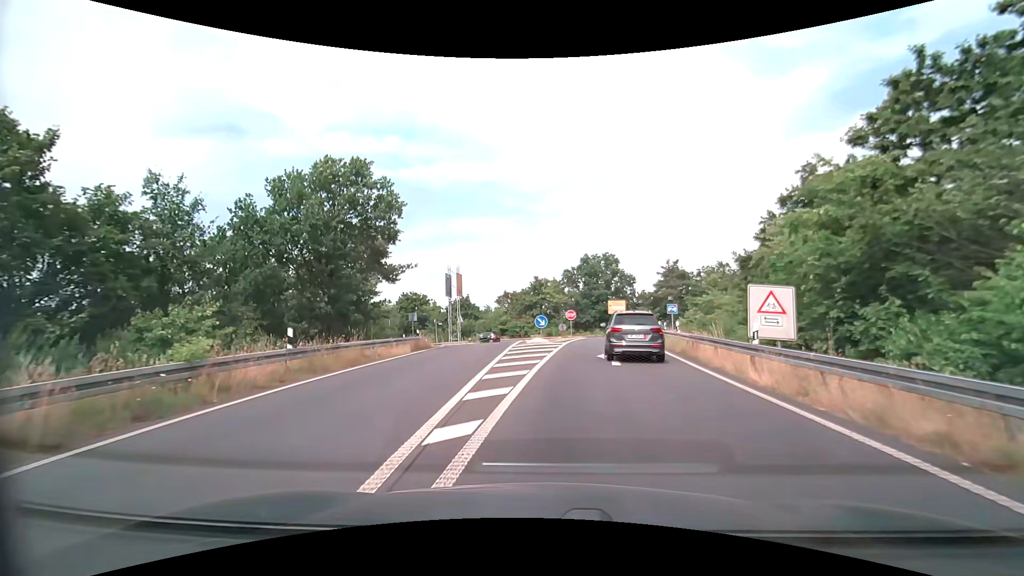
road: trunk_link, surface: asphalt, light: Day
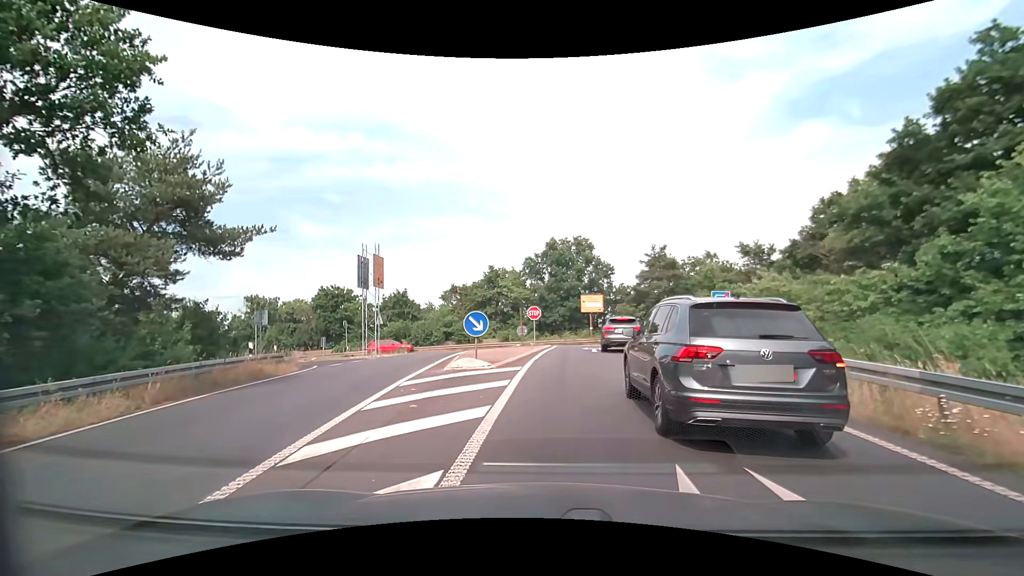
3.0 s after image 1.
(+0.5, +14.8) m; +4°
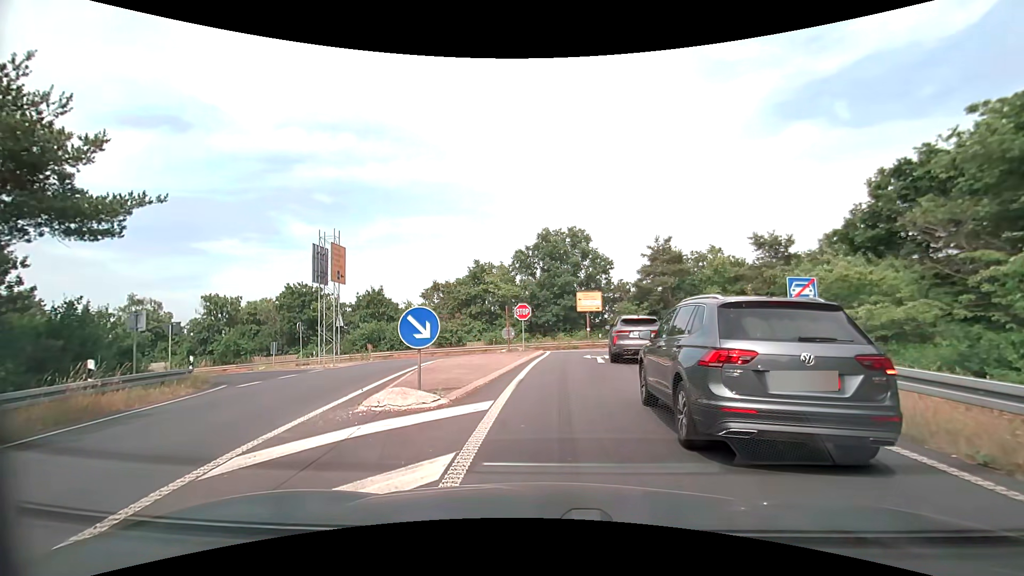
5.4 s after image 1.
(0.0, +5.9) m; +1°
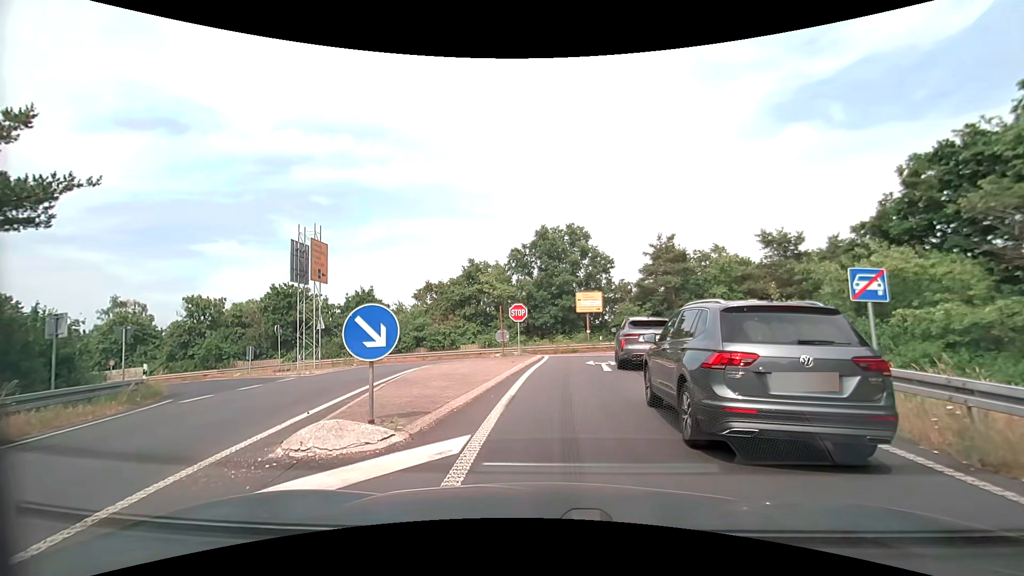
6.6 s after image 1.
(0.0, +2.4) m; +1°
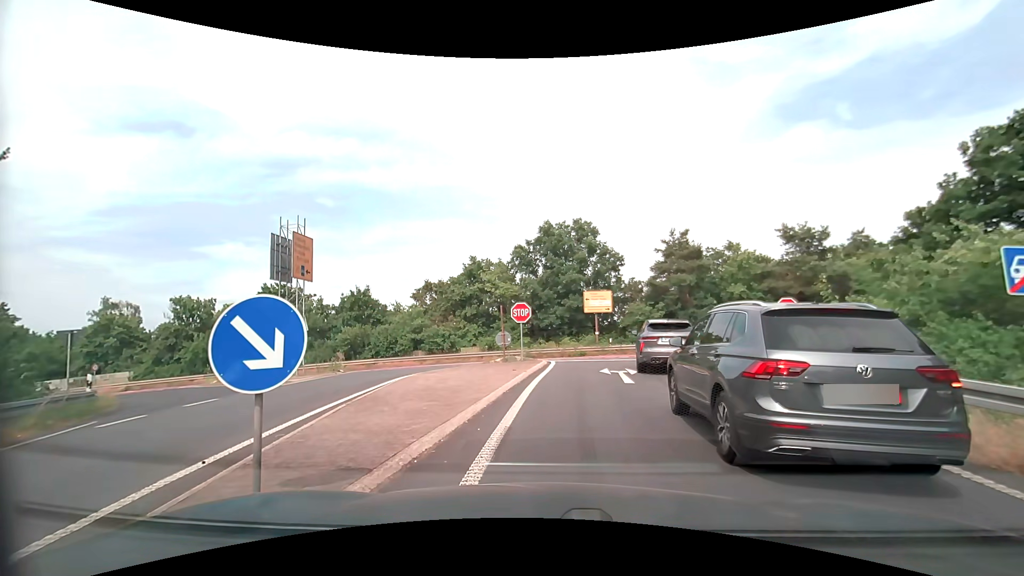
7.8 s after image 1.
(-0.1, +2.9) m; -2°
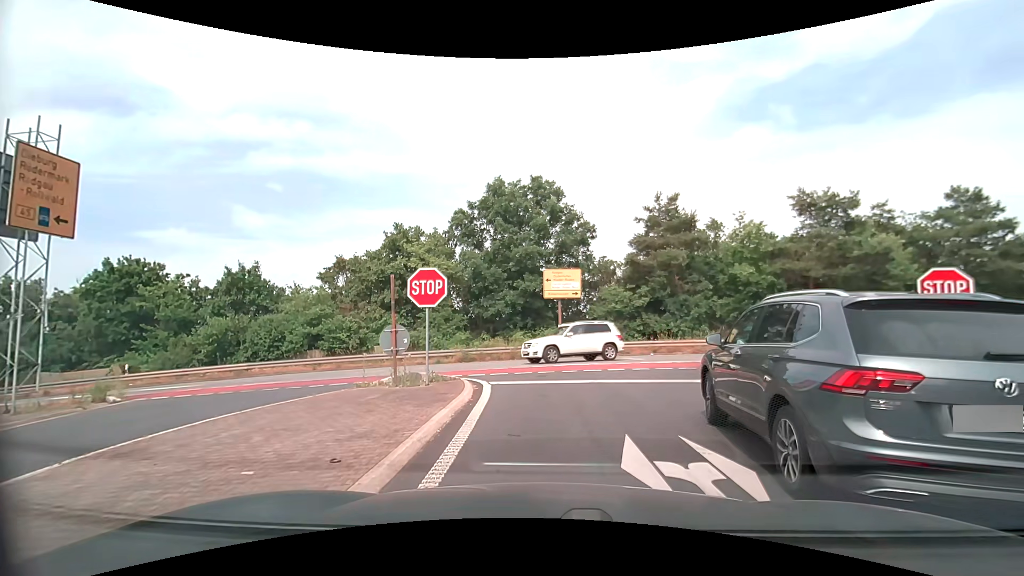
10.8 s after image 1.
(+0.4, +11.6) m; +4°
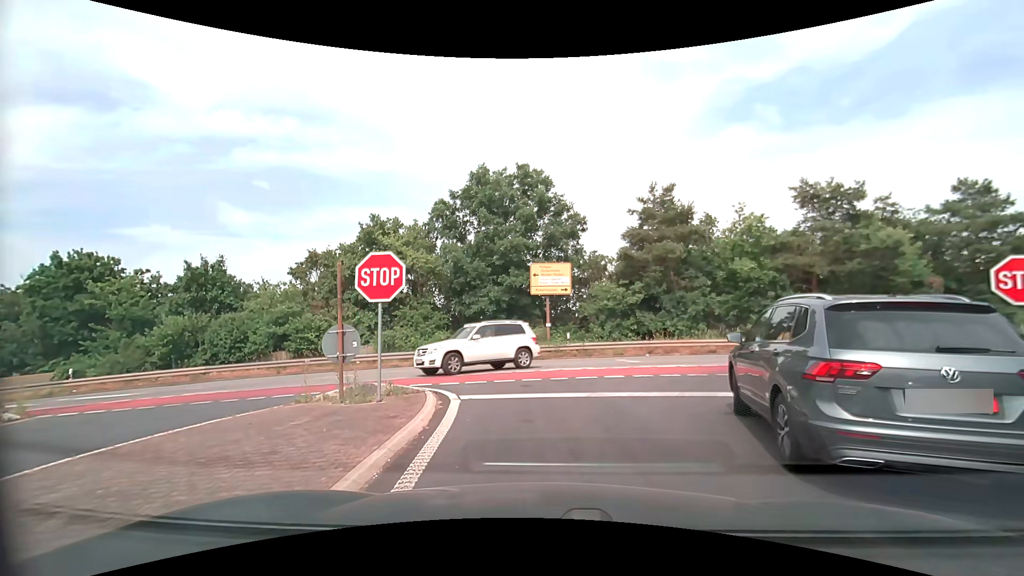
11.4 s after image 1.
(0.0, +2.4) m; +2°
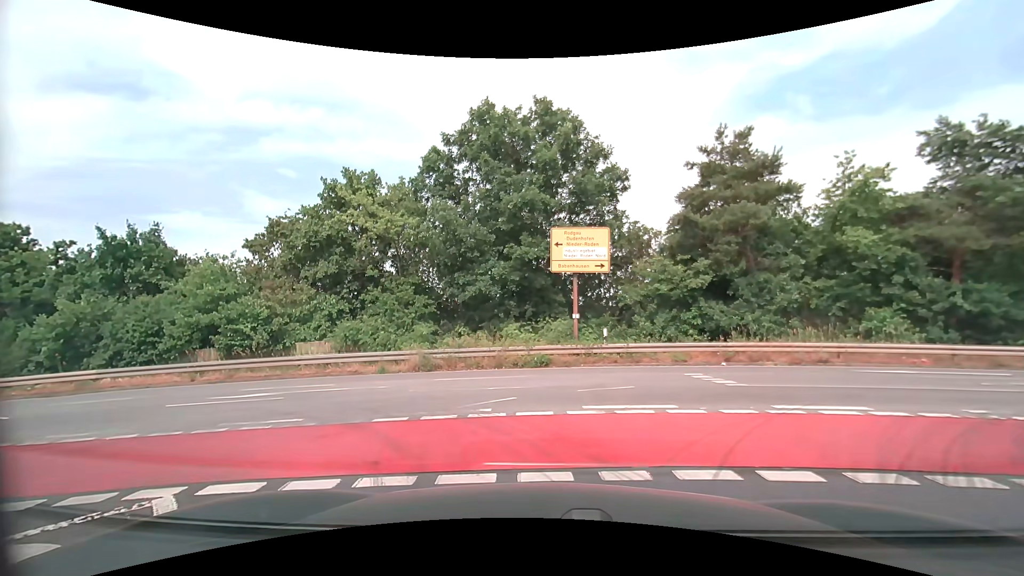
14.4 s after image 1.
(0.0, +8.1) m; -2°
(-1, +10) (-9, +16) (-19, +18) (-29, +18) (-39, +18) (-49, +18) (-59, +19) (-69, +19) (-79, +19) (-89, +20) m
